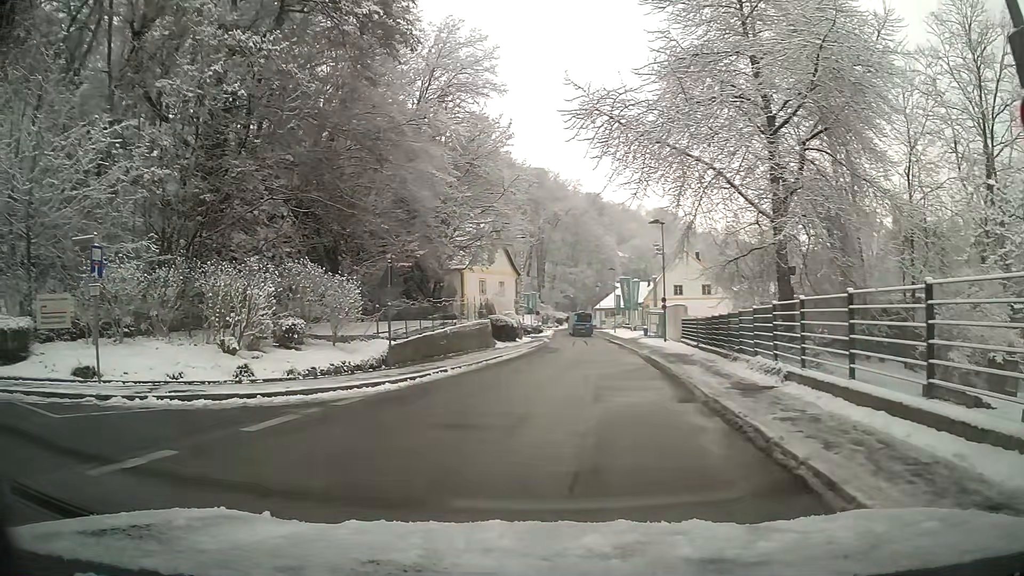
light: Day
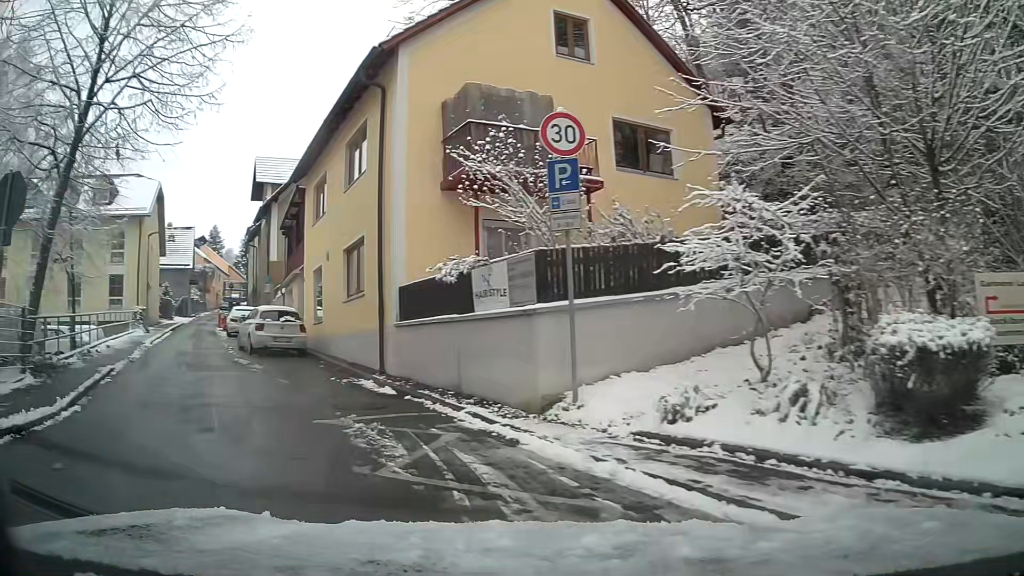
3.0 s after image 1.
(-5.9, +7.2) m; -72°
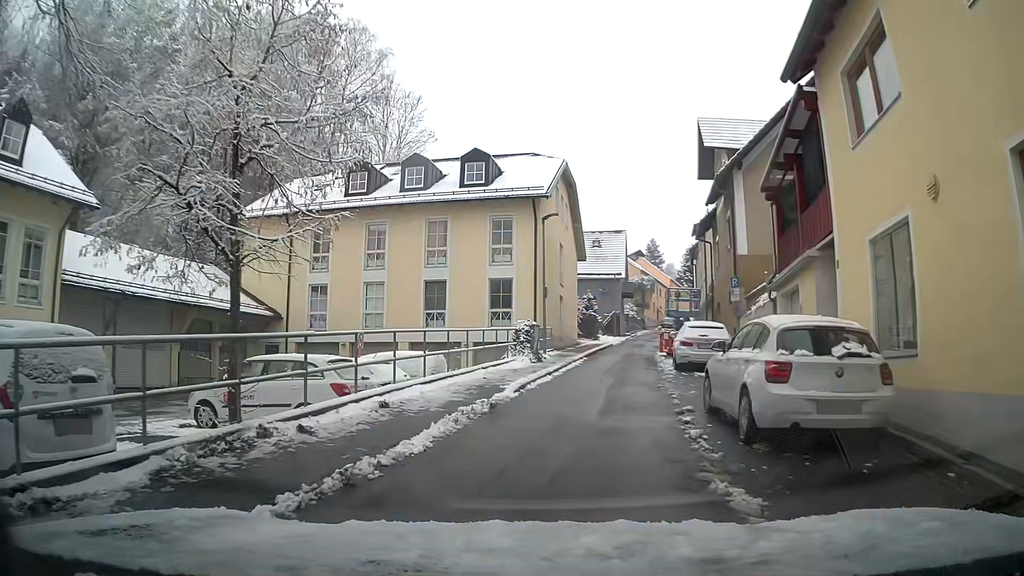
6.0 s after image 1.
(-4.4, +11.8) m; -34°
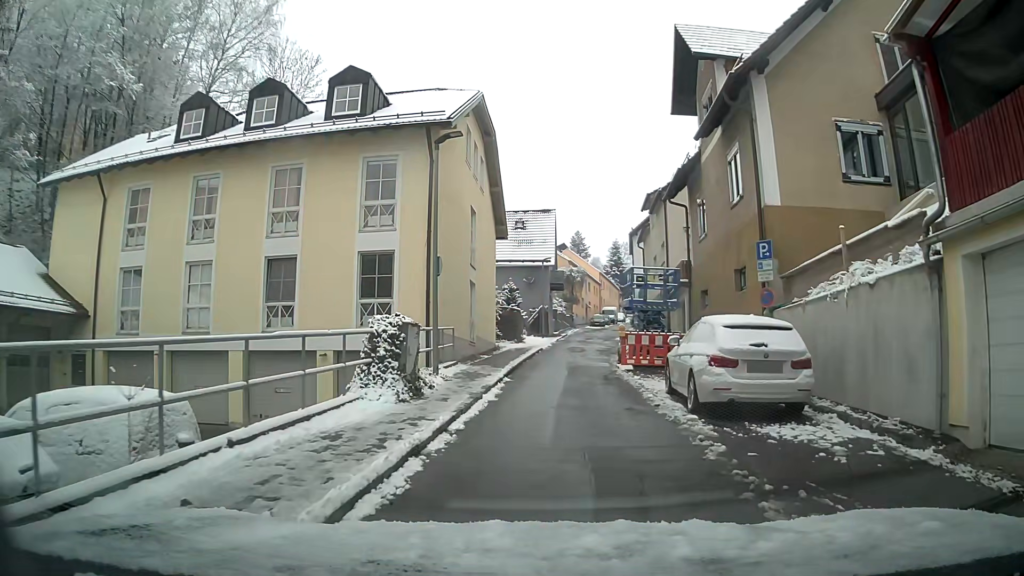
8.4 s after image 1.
(+0.3, +10.6) m; +5°
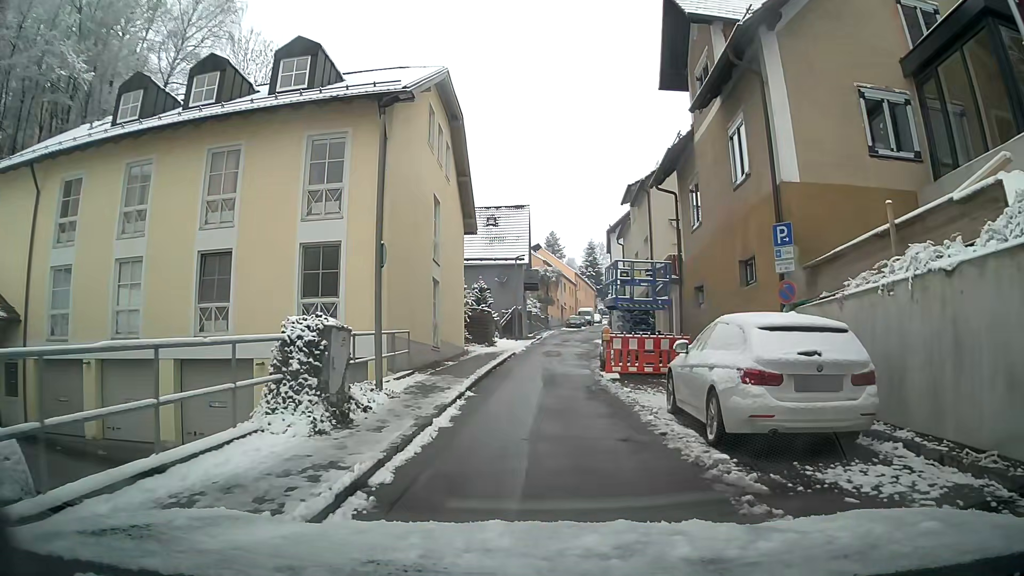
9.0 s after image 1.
(0.0, +2.7) m; +2°
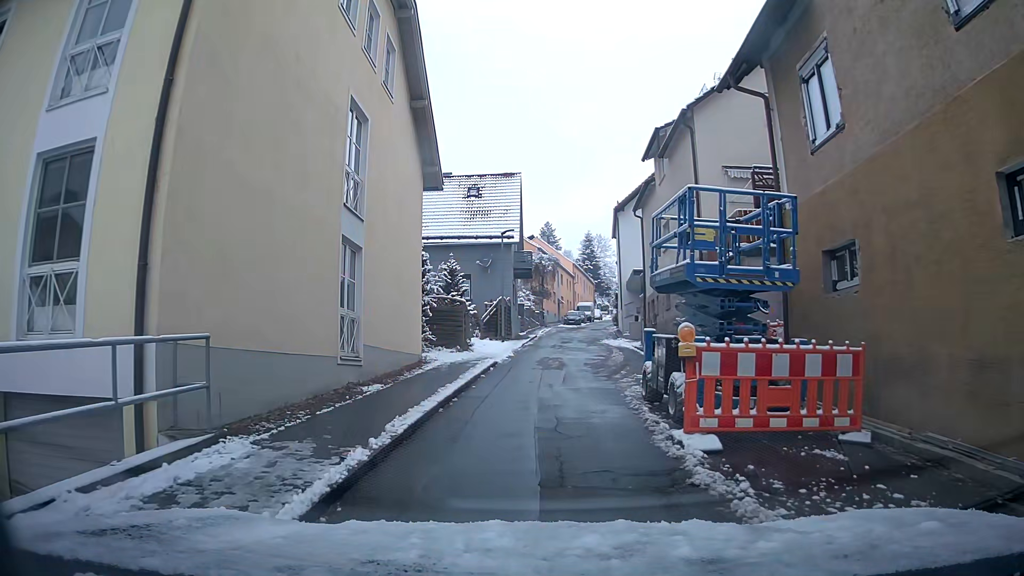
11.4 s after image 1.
(+0.1, +9.6) m; +1°
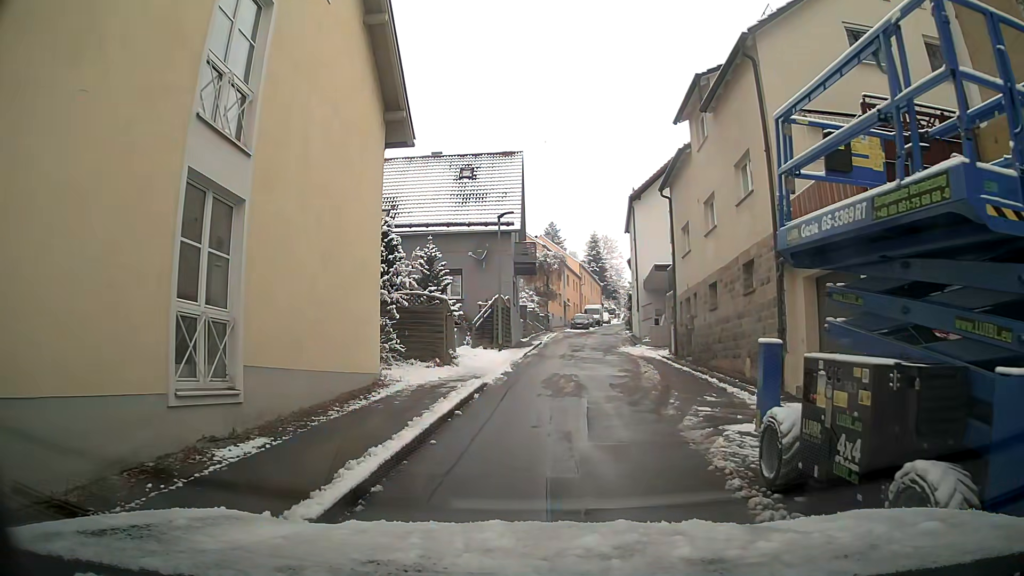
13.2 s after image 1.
(0.0, +6.0) m; -1°
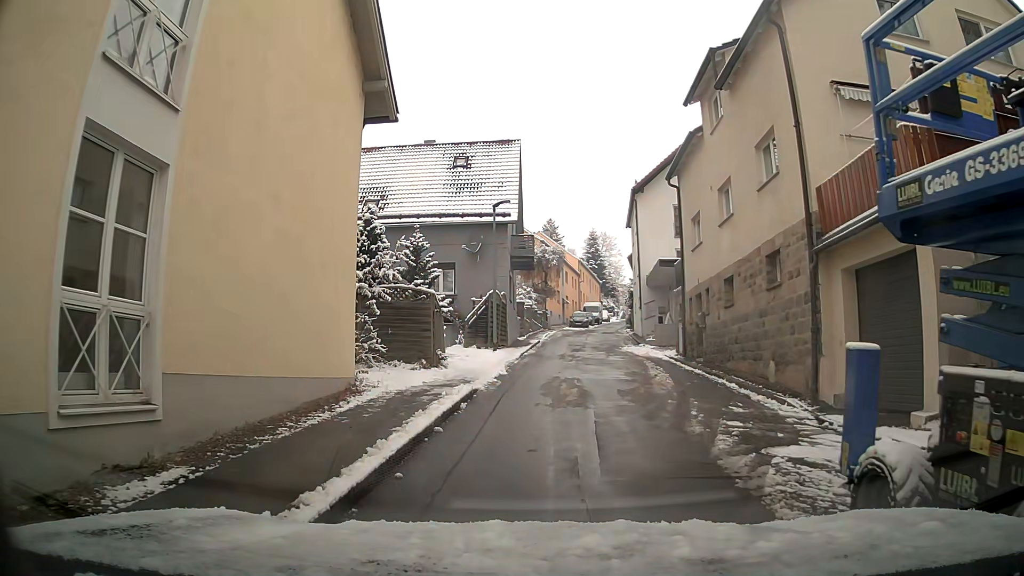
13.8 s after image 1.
(0.0, +1.9) m; +1°
(+1, +10) (+2, +20) (+3, +30) (+3, +40) (+5, +50) (+6, +60) (+8, +69) (+11, +79) (+13, +89) (+15, +99) m
